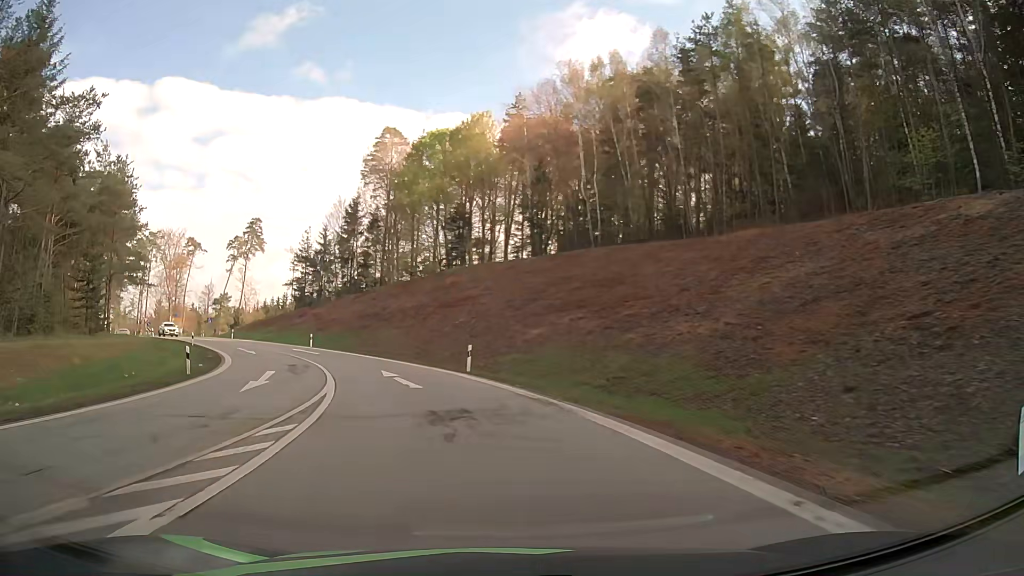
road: motorway_link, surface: asphalt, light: Day
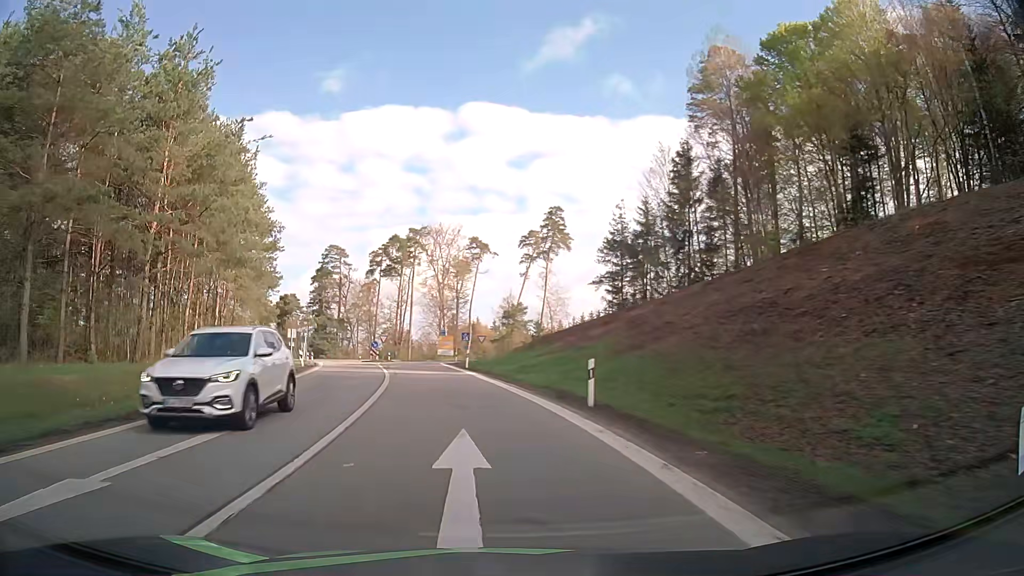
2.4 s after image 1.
(-9.2, +36.9) m; -28°
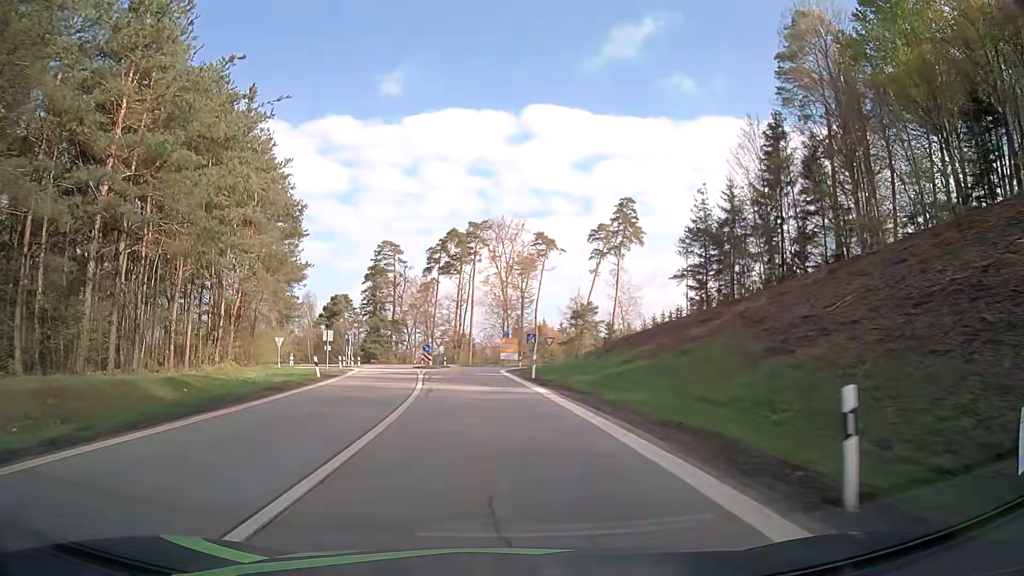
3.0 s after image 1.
(-0.5, +9.4) m; -6°
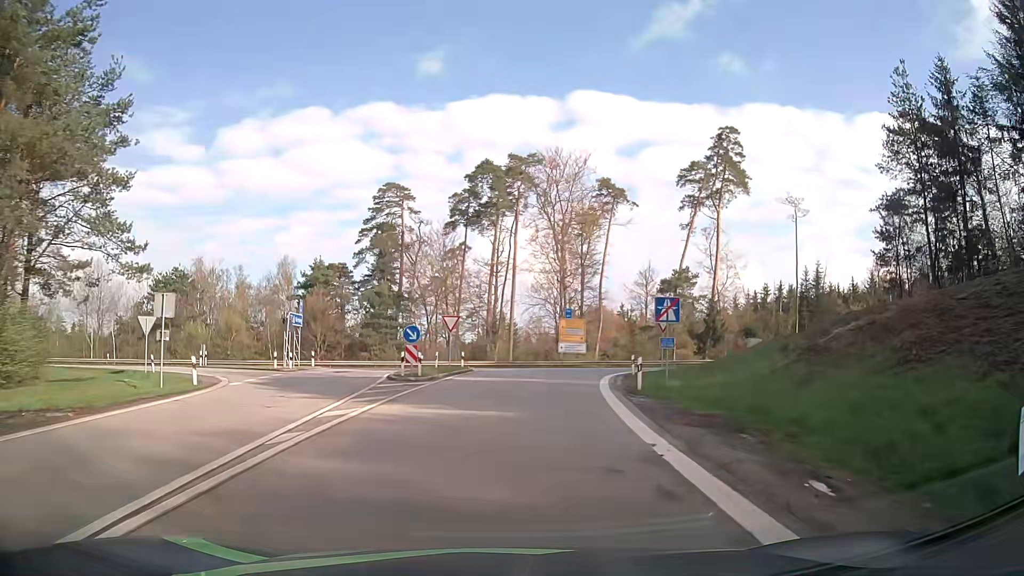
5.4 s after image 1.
(-1.5, +34.1) m; -3°
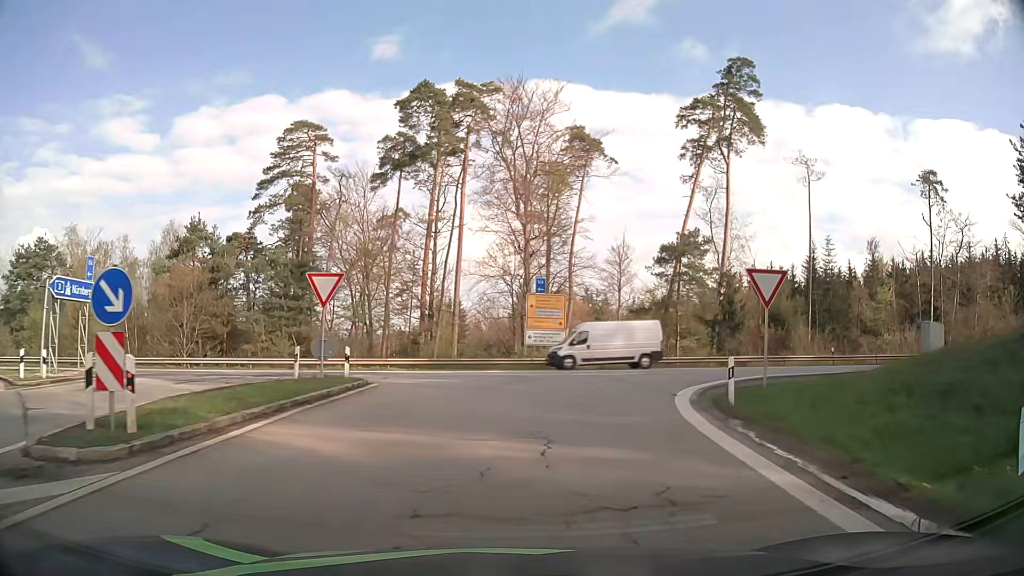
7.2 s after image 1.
(+0.4, +19.6) m; +4°
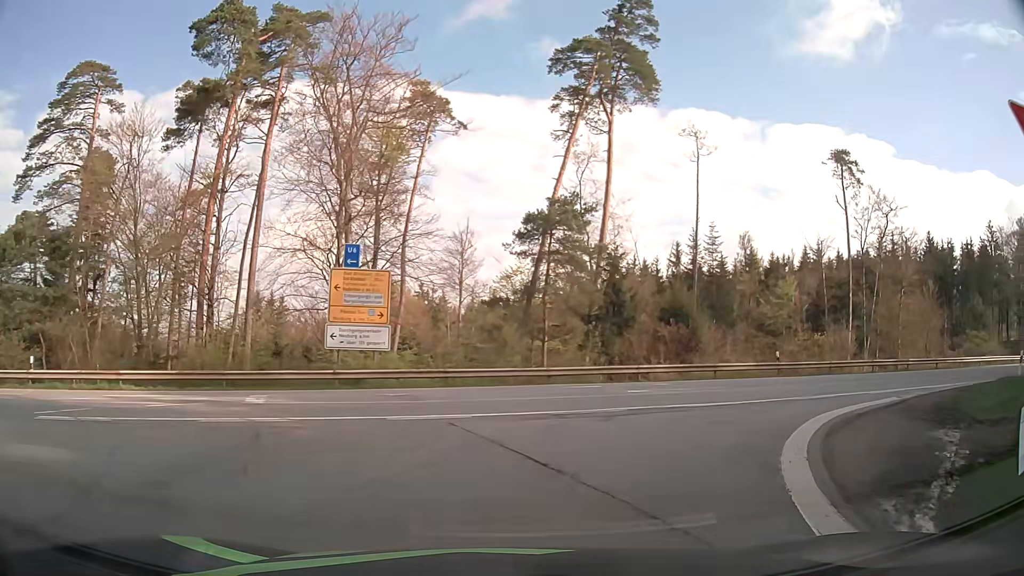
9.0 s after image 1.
(+1.2, +13.7) m; +14°
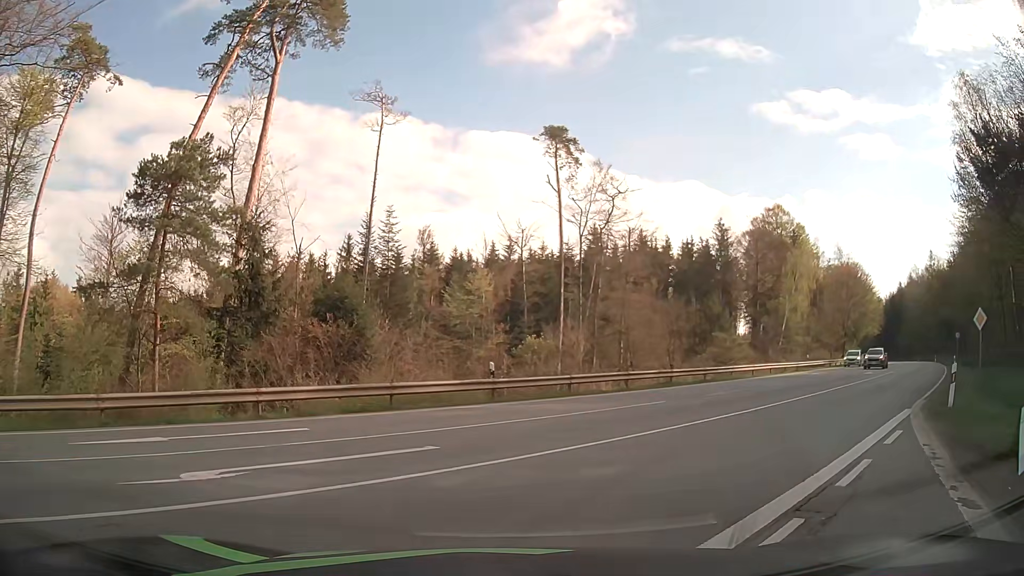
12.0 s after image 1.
(+2.6, +11.3) m; +26°
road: secondary
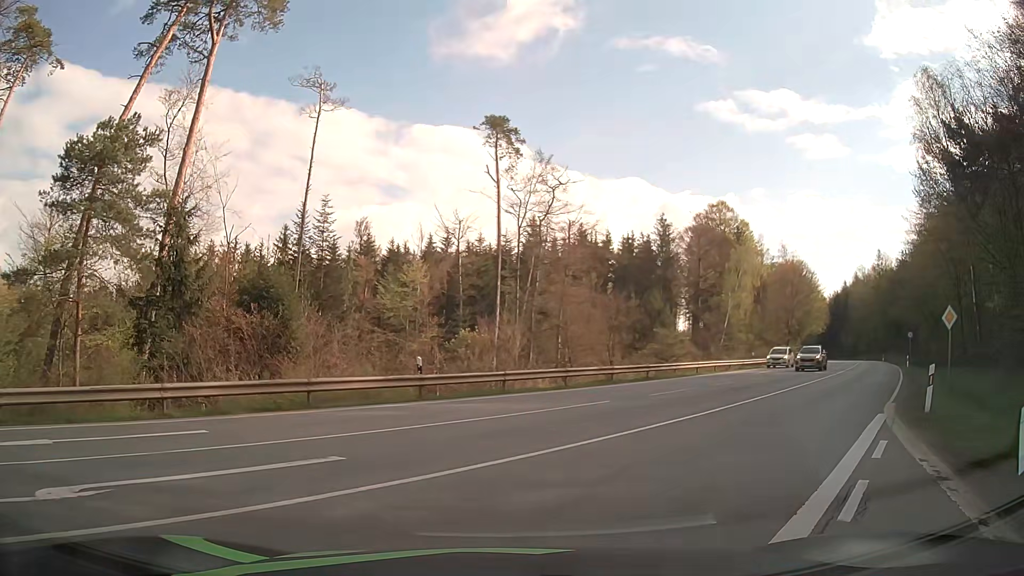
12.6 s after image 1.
(+0.1, +1.6) m; +7°
(+3, +9) (+8, +18) (+14, +26) (+20, +34) (+25, +43) (+31, +51) (+36, +59) (+41, +68) (+46, +77) (+51, +85) m
